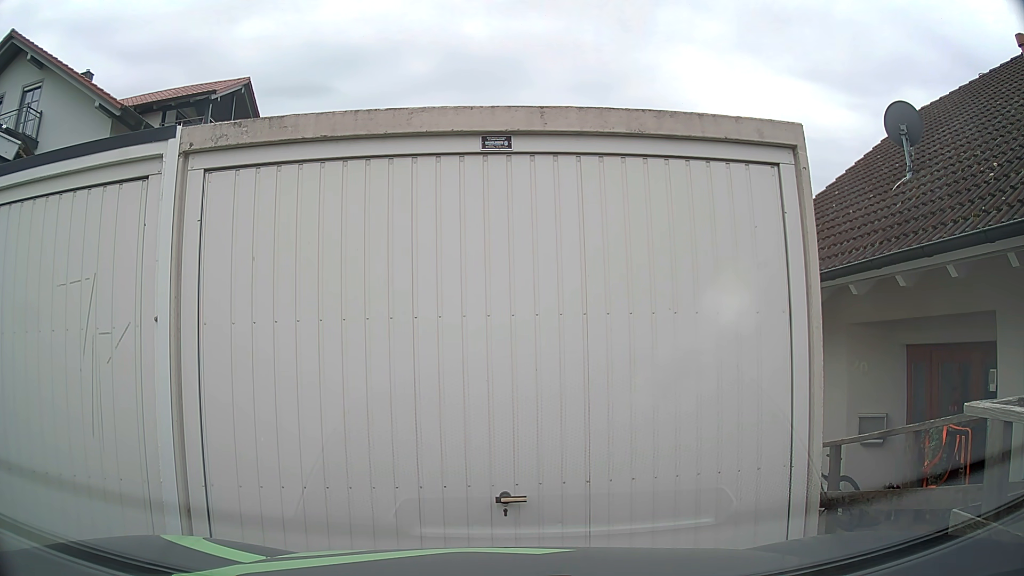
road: residential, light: Day
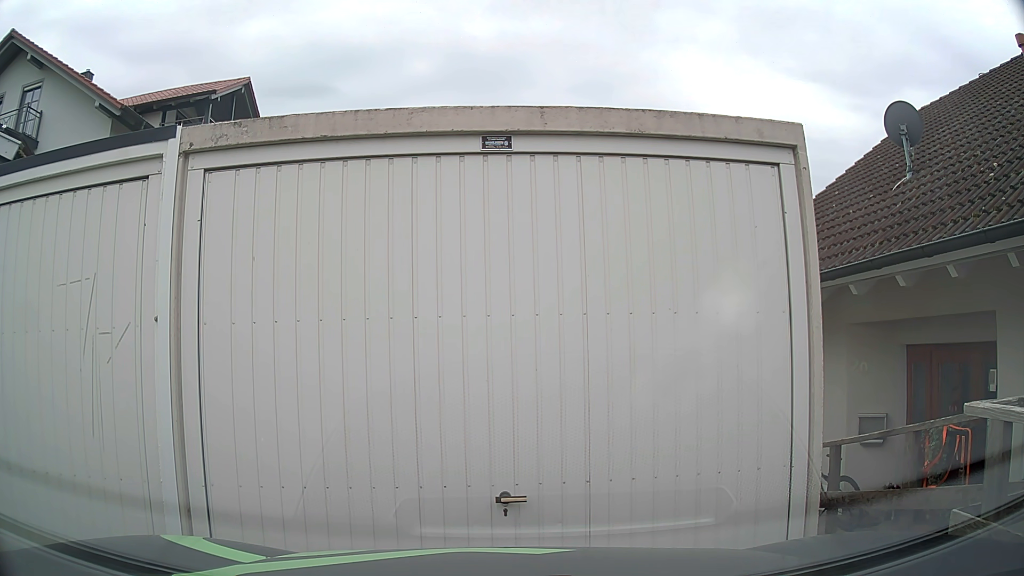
(0.0, 0.0) m; 0°
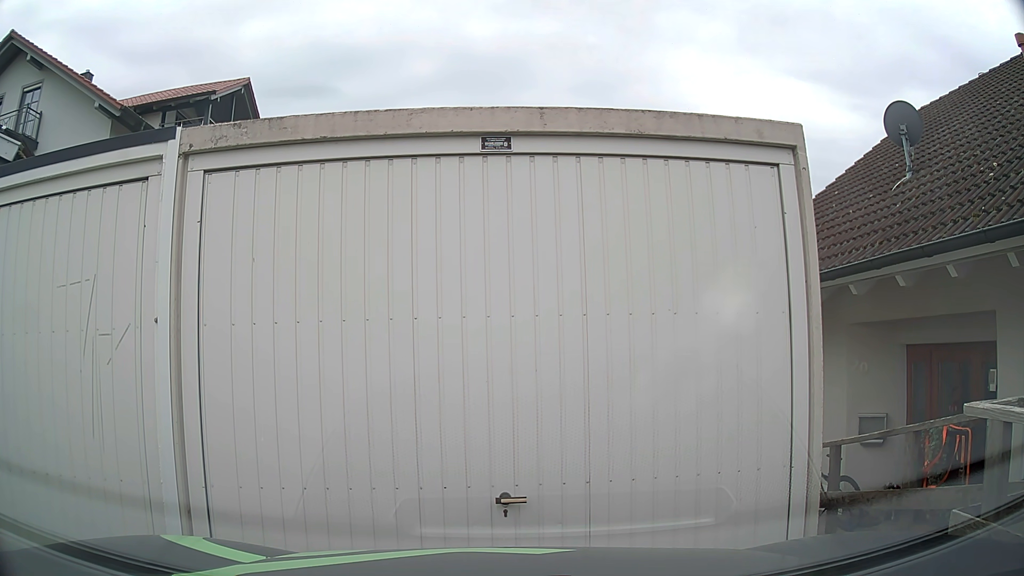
(0.0, 0.0) m; 0°
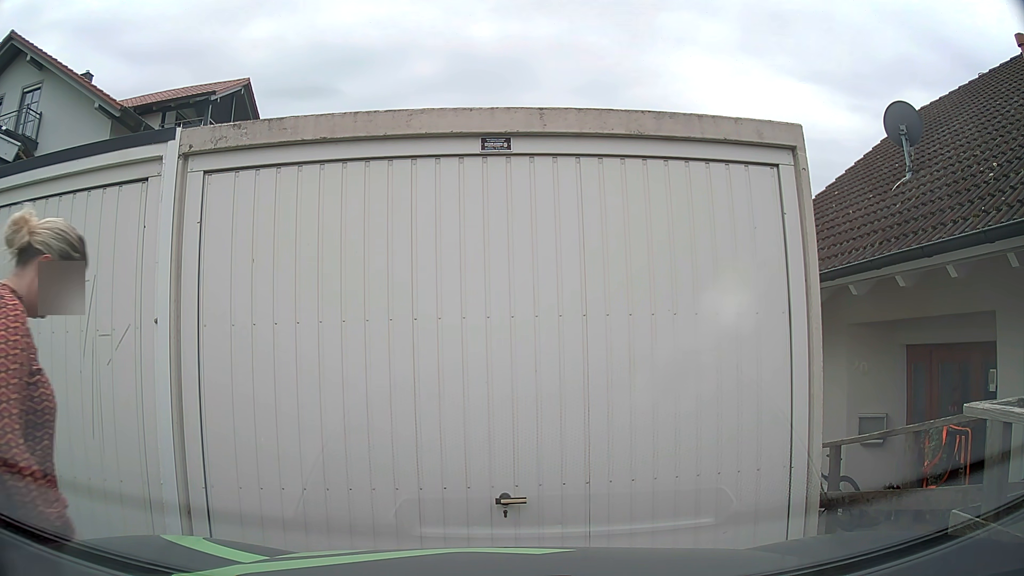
(0.0, 0.0) m; 0°
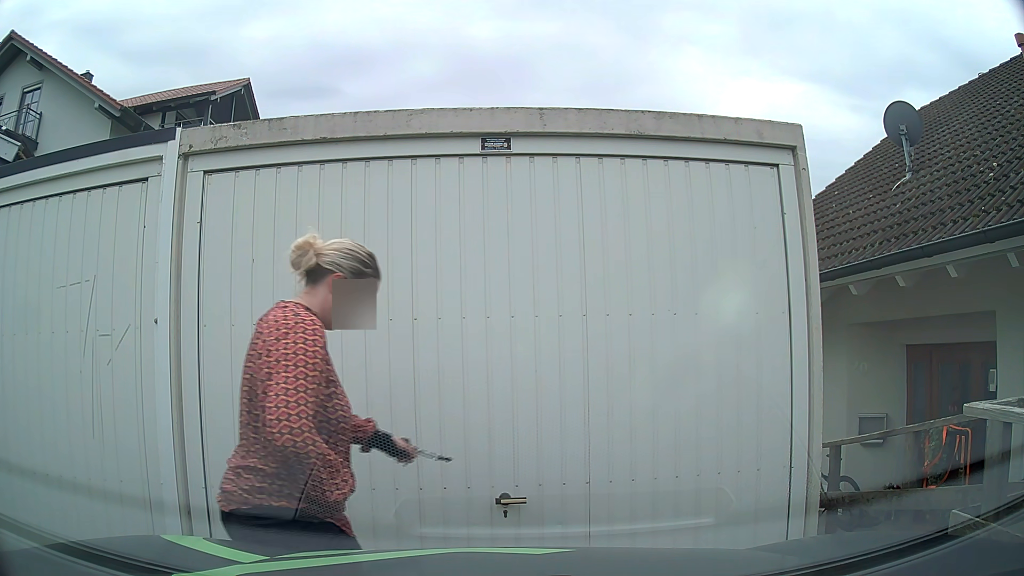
(0.0, 0.0) m; 0°
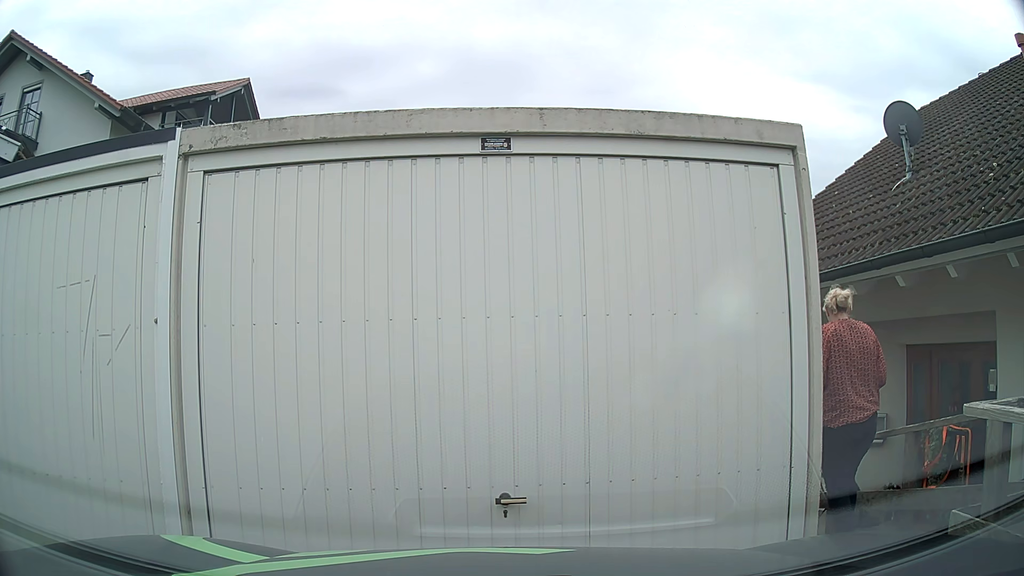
(0.0, 0.0) m; 0°
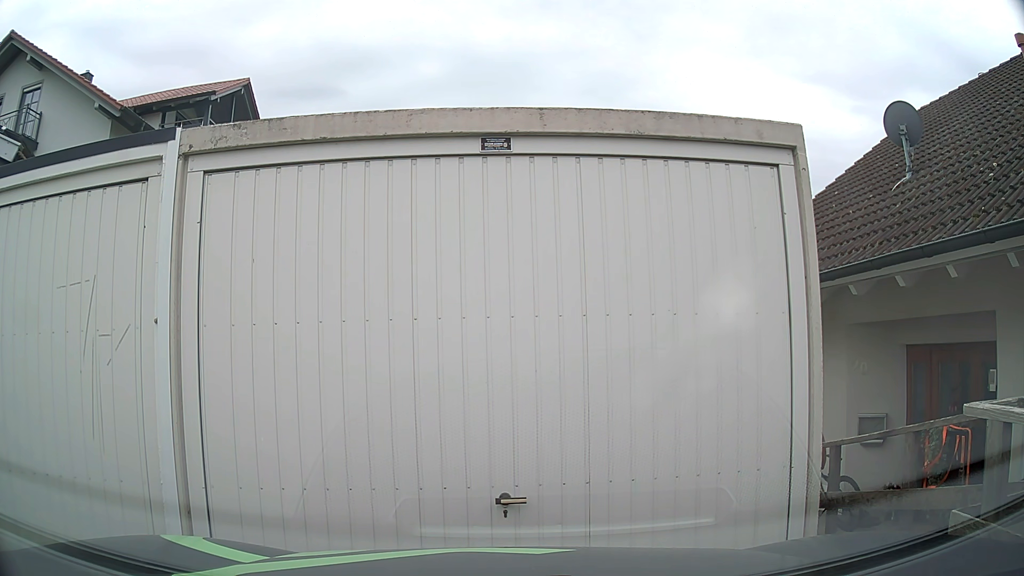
(0.0, 0.0) m; 0°
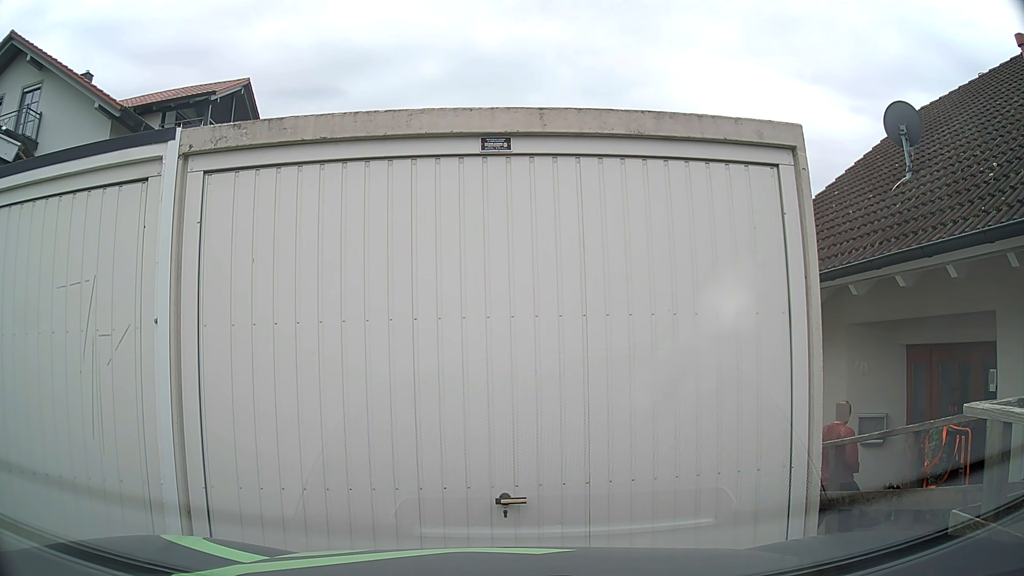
(0.0, 0.0) m; 0°
